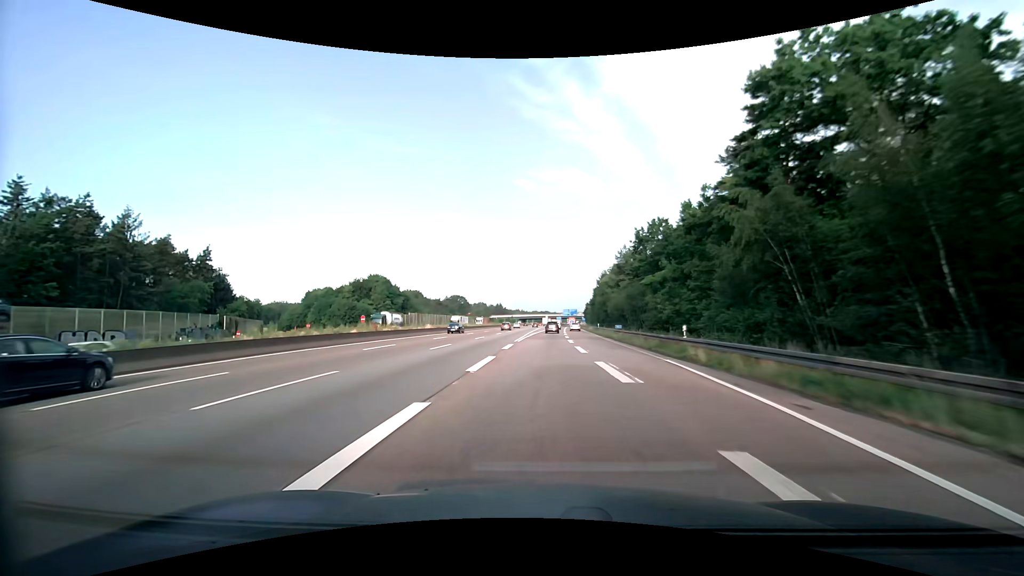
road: motorway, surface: asphalt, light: Day
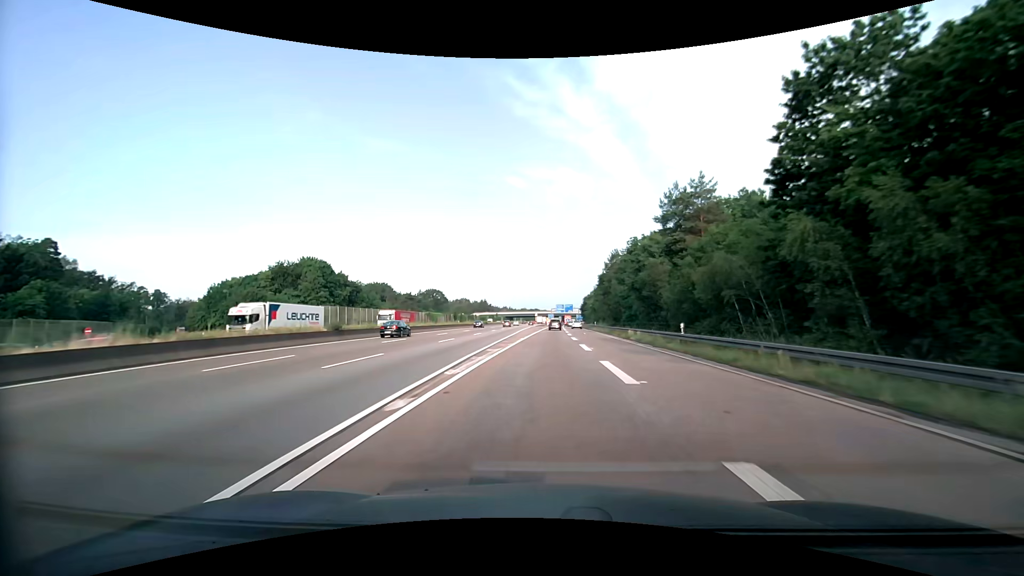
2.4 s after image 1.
(+0.4, +48.4) m; +1°
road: motorway_link
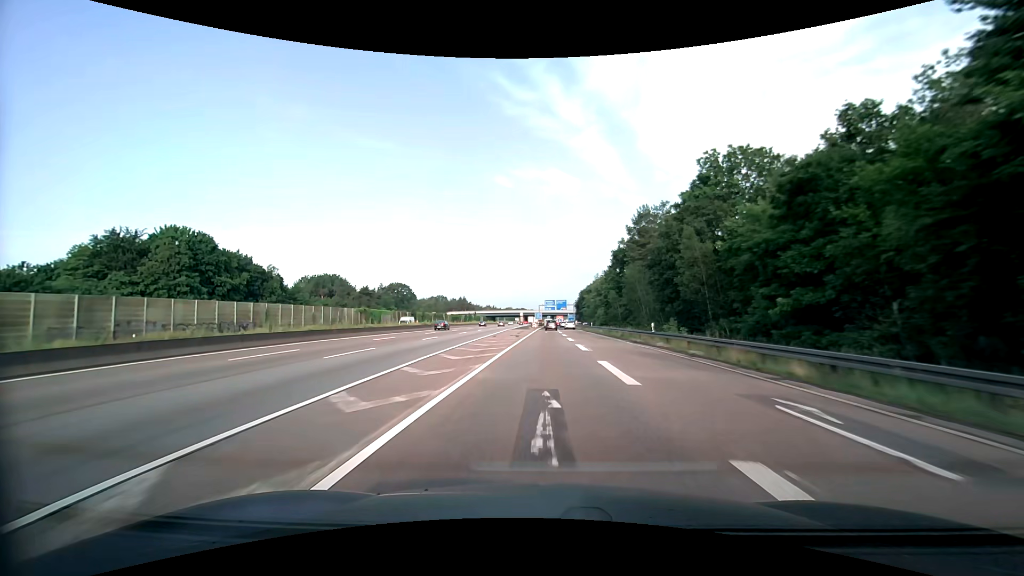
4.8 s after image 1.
(+0.5, +50.2) m; +1°
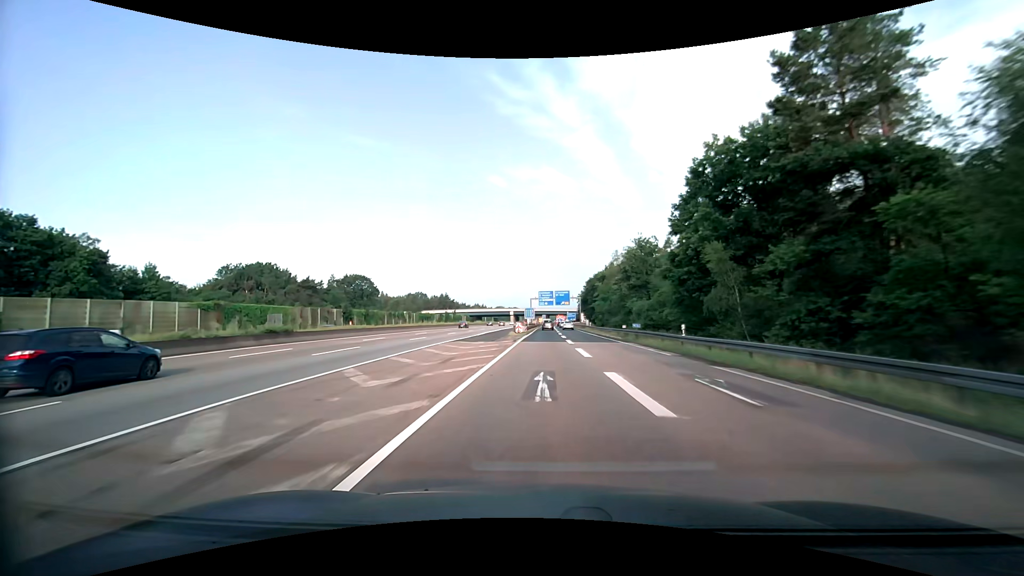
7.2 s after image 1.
(+0.2, +51.9) m; 0°
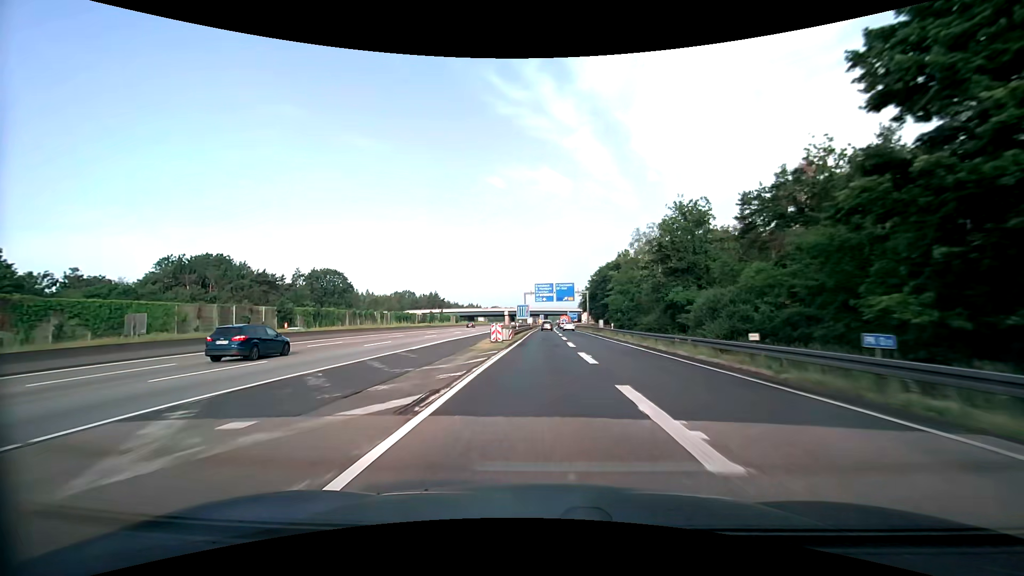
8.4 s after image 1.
(+0.1, +26.5) m; +1°
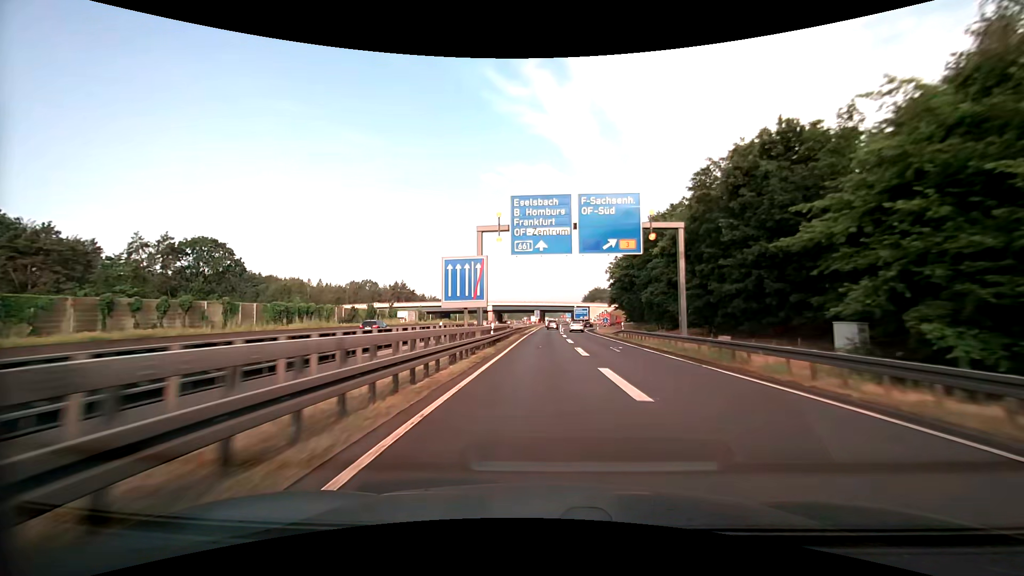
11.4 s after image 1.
(0.0, +67.8) m; 0°
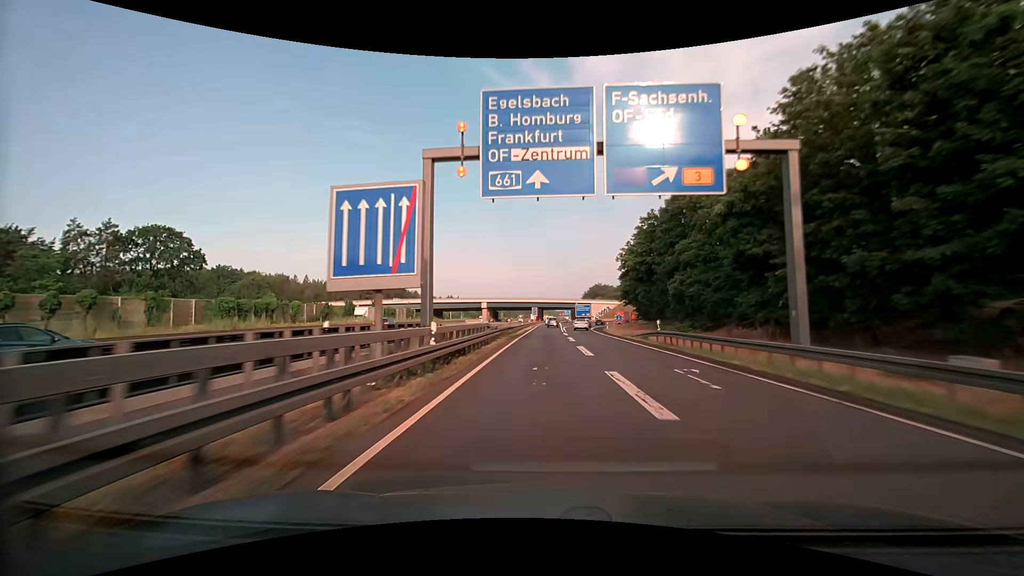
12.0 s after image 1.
(0.0, +13.8) m; 0°
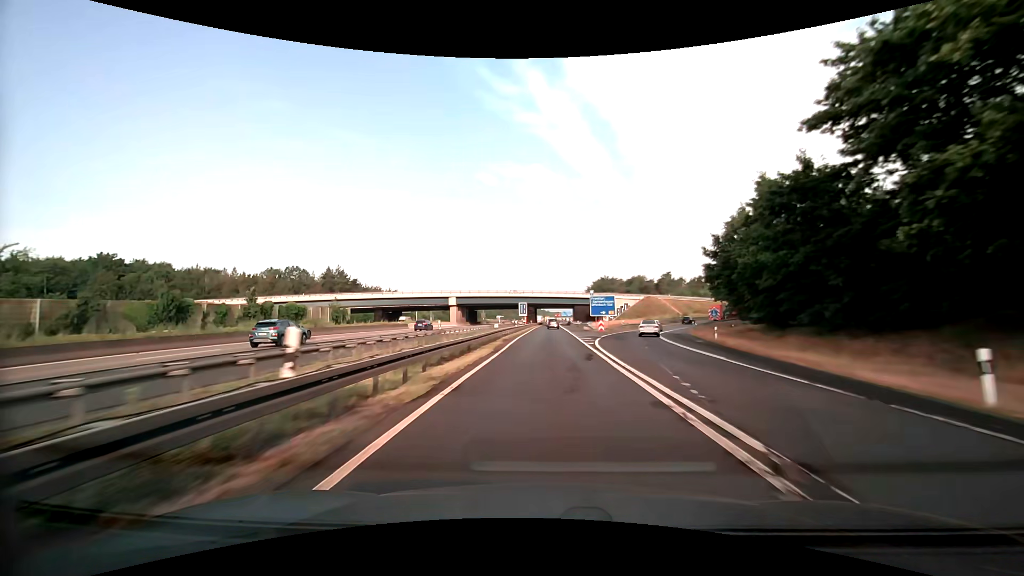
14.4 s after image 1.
(+0.3, +55.5) m; +1°
(0, +10) (0, +20) (0, +30) (0, +40) (0, +50) (0, +60) (+1, +70) (+1, +80) (+1, +90) (+1, +100) m
